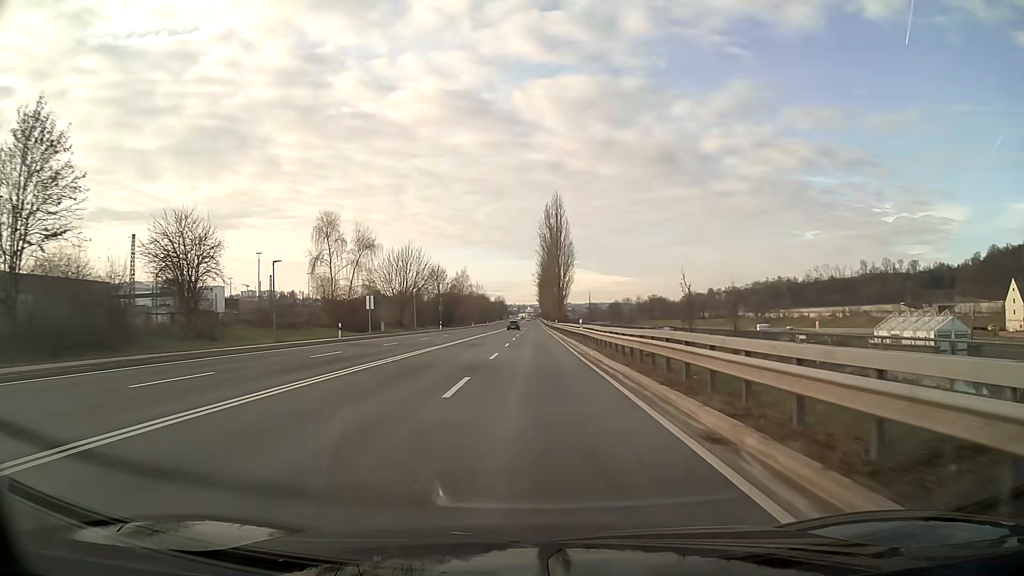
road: primary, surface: asphalt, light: Day
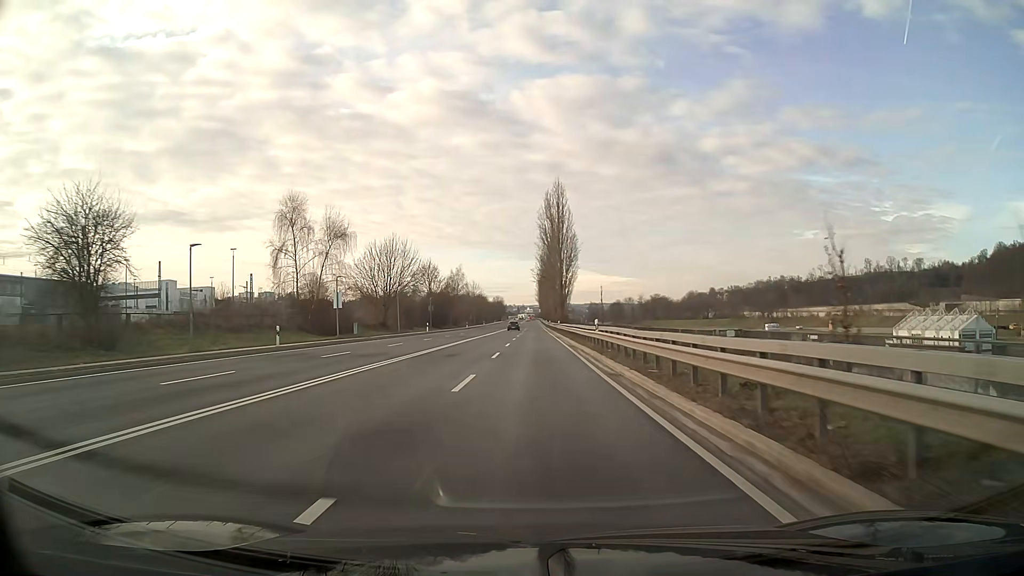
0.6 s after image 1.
(0.0, +10.8) m; 0°
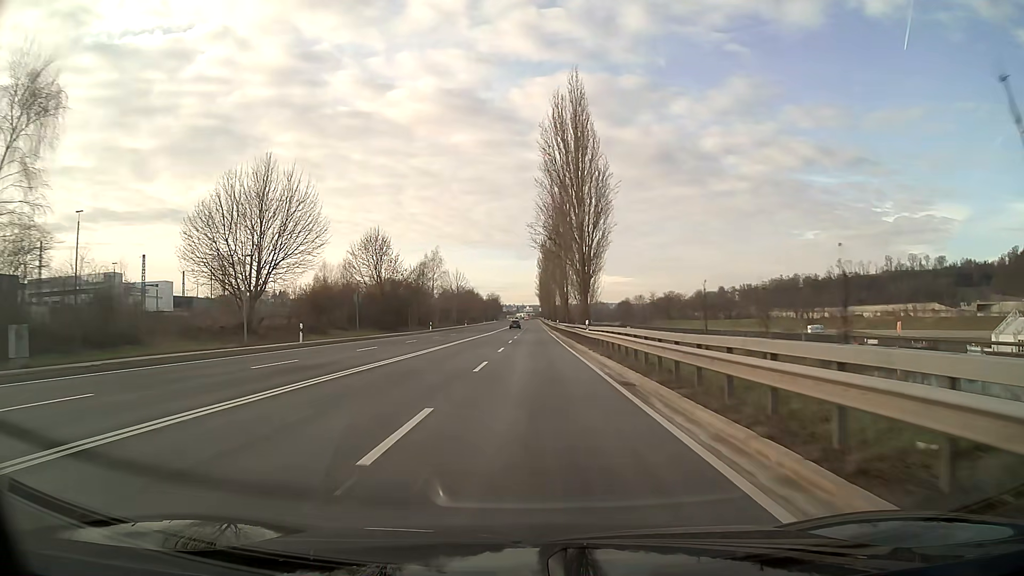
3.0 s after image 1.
(0.0, +42.9) m; 0°
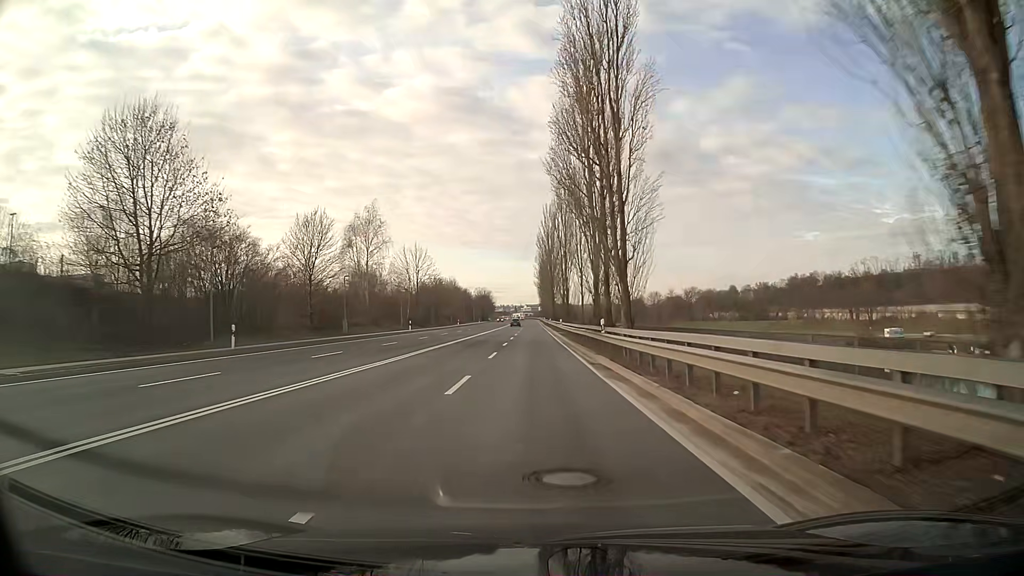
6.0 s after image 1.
(+0.1, +53.7) m; 0°
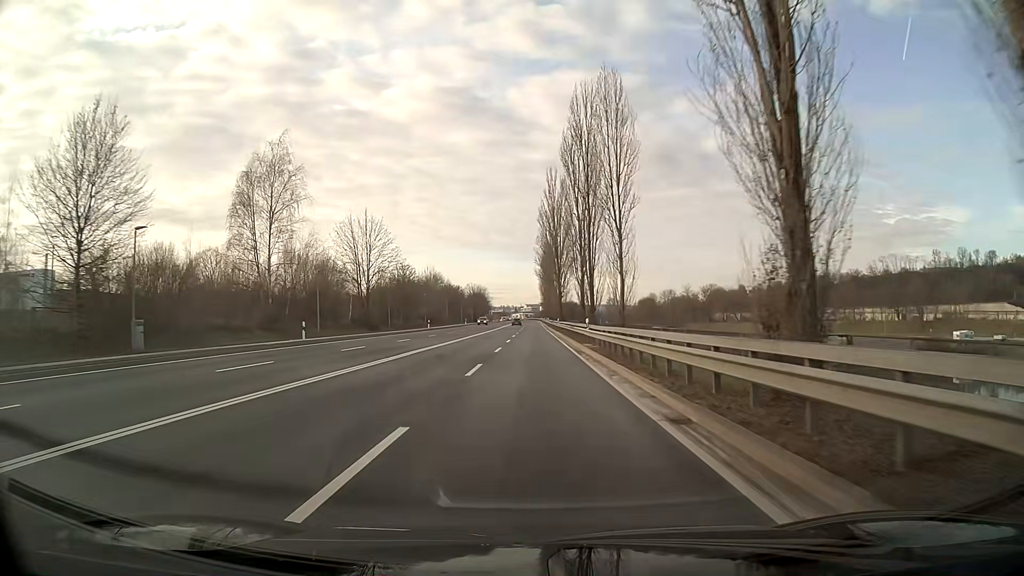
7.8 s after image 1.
(0.0, +32.3) m; 0°
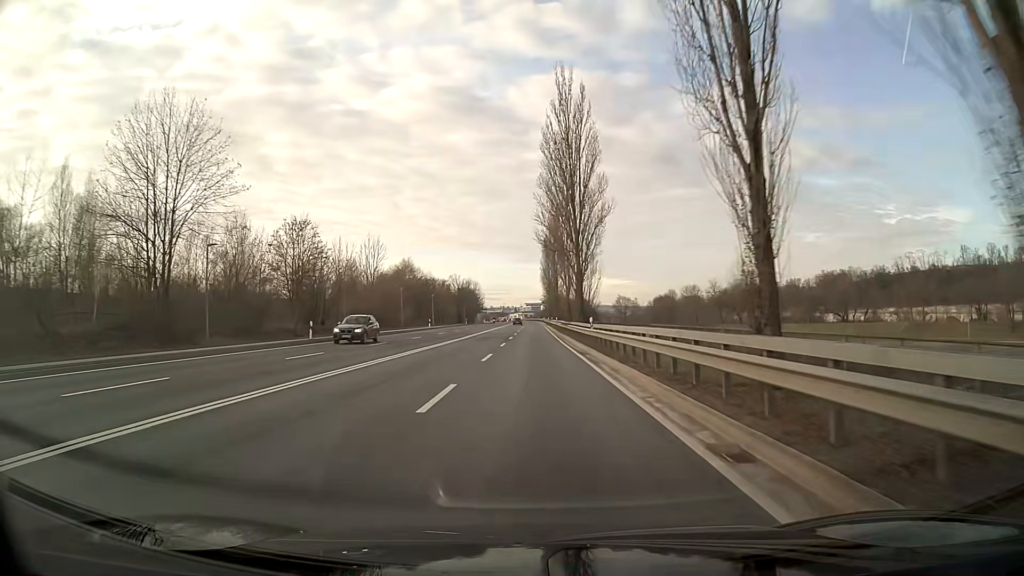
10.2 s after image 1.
(-0.1, +42.9) m; 0°
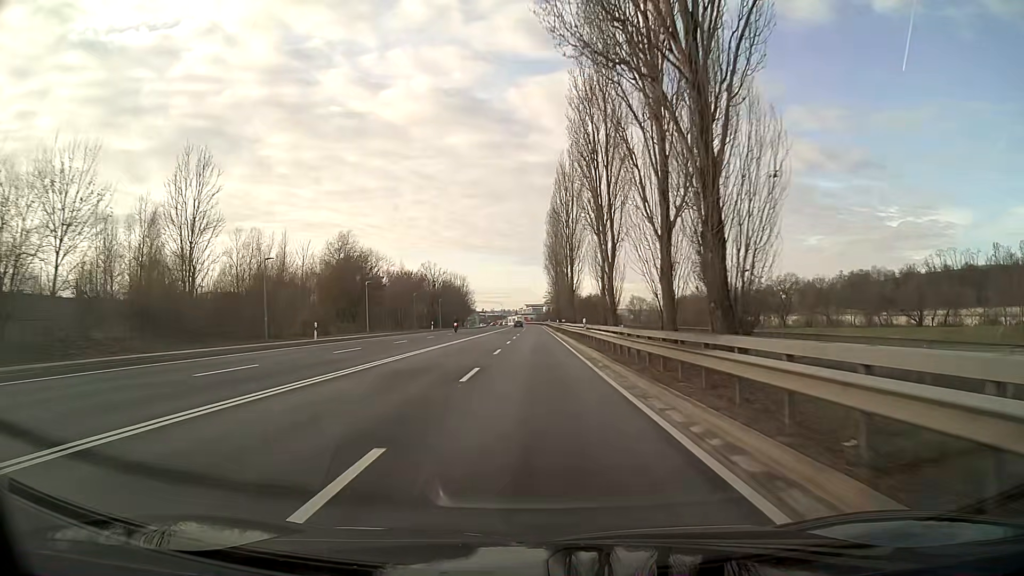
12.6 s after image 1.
(0.0, +42.9) m; 0°
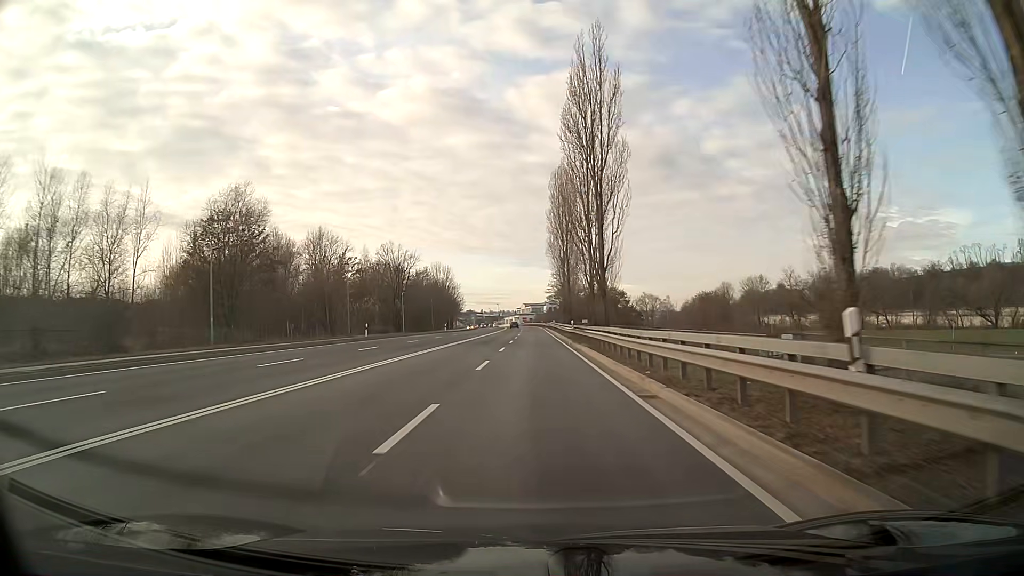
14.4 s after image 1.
(0.0, +32.2) m; 0°
